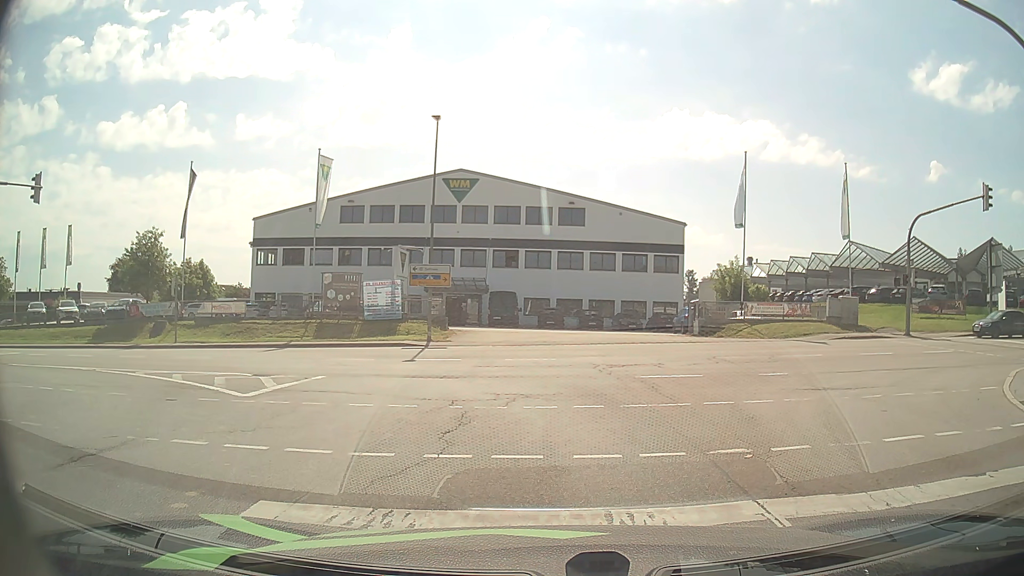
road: secondary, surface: asphalt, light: Day
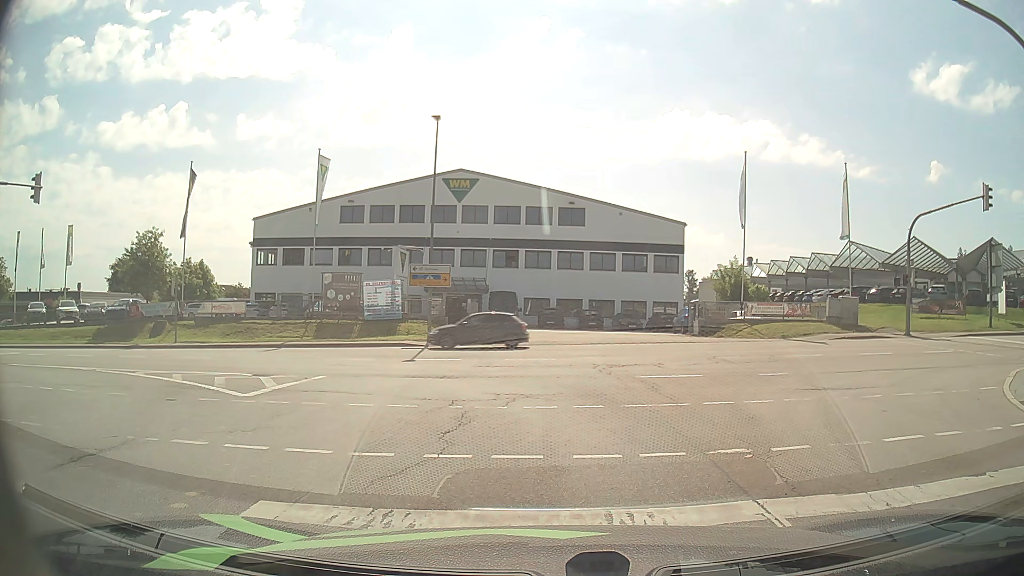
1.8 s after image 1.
(0.0, 0.0) m; 0°
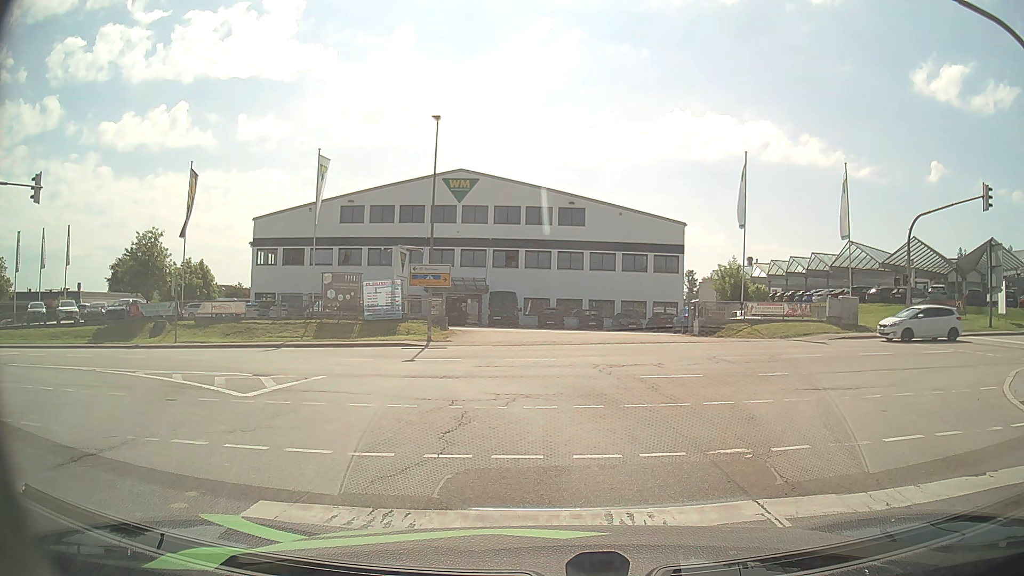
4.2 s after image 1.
(0.0, 0.0) m; 0°
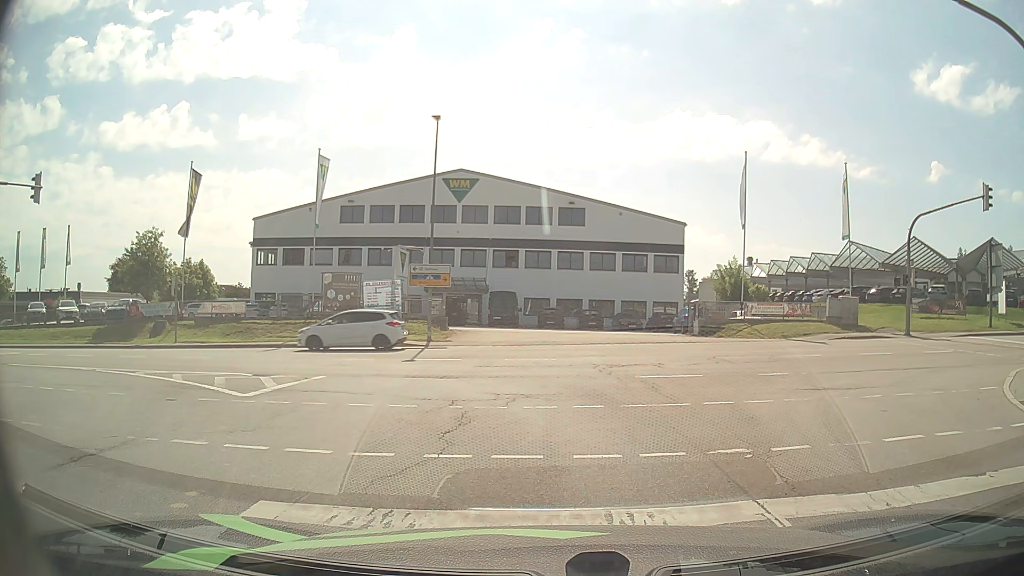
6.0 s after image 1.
(0.0, 0.0) m; 0°
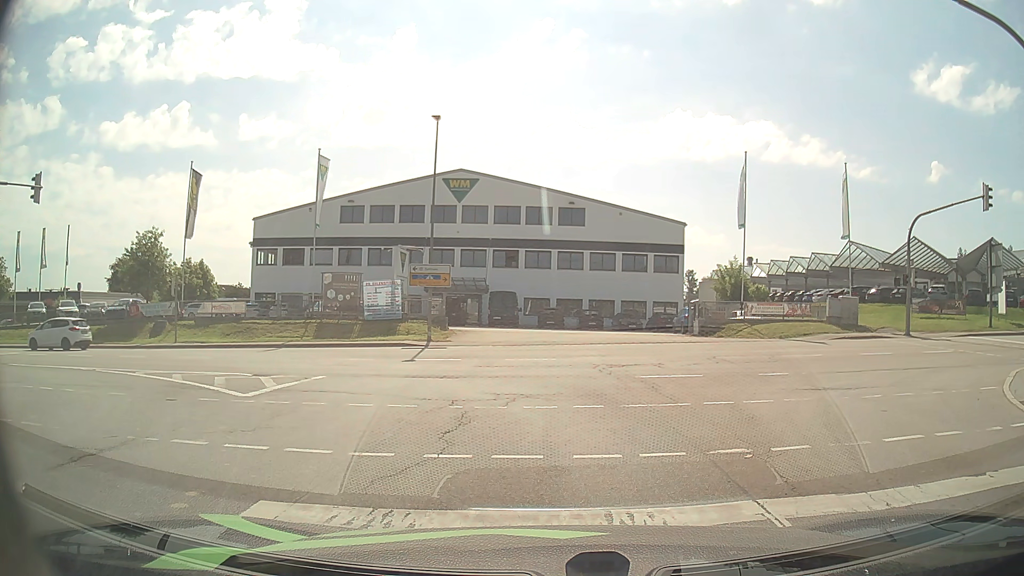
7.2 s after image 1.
(0.0, 0.0) m; 0°
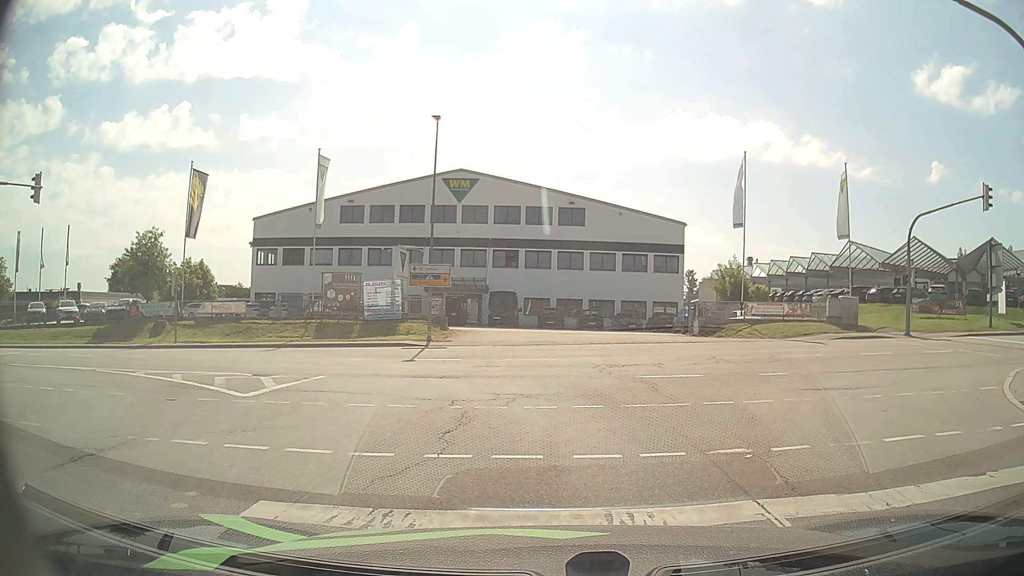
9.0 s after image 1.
(0.0, 0.0) m; 0°
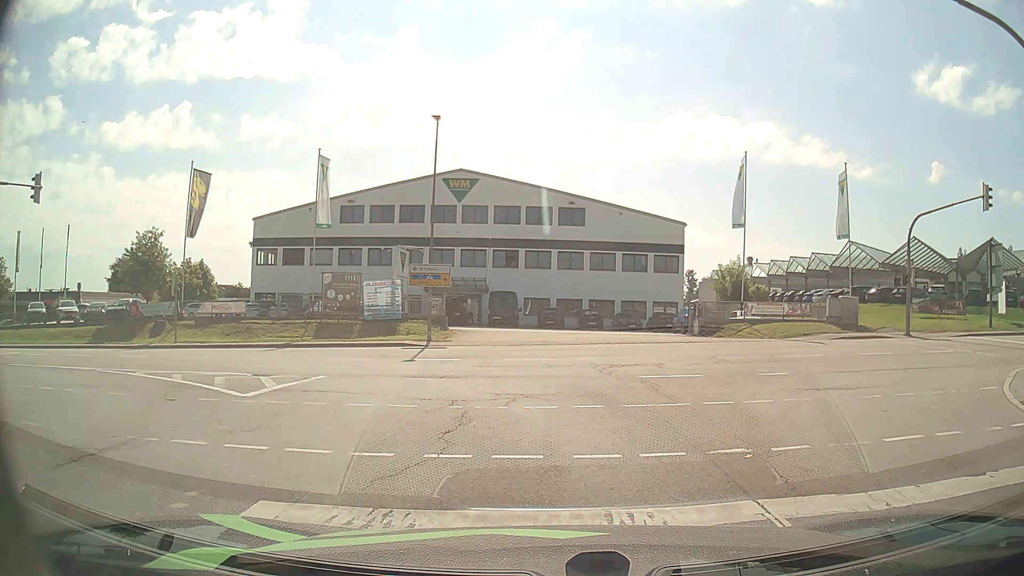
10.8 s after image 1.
(0.0, 0.0) m; 0°
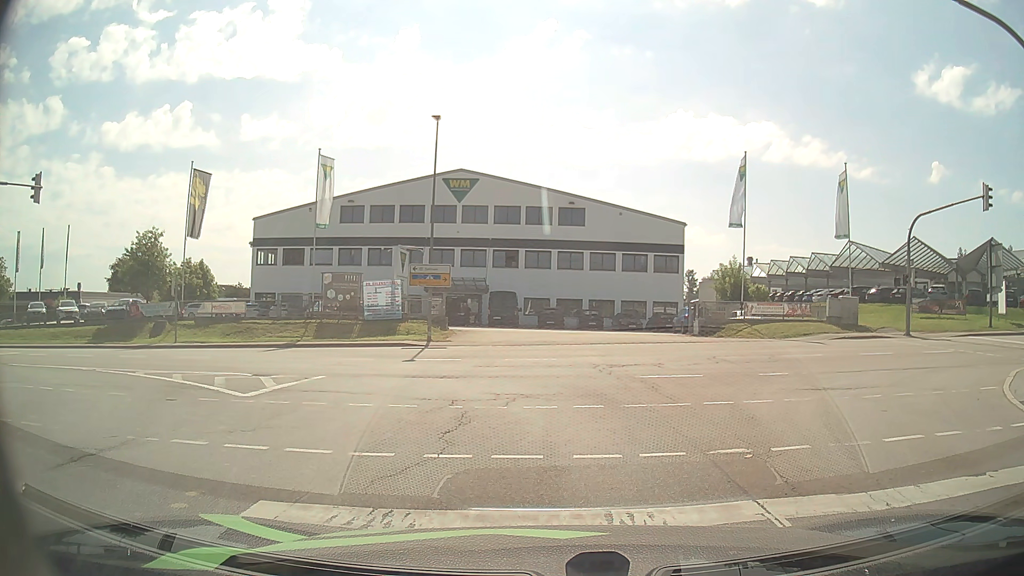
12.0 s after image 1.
(0.0, 0.0) m; 0°
(0, +10) (-4, +19) (-12, +26) (-21, +28) (-31, +29) (-41, +29) (-51, +29) (-61, +29) (-71, +29) (-81, +28) m
